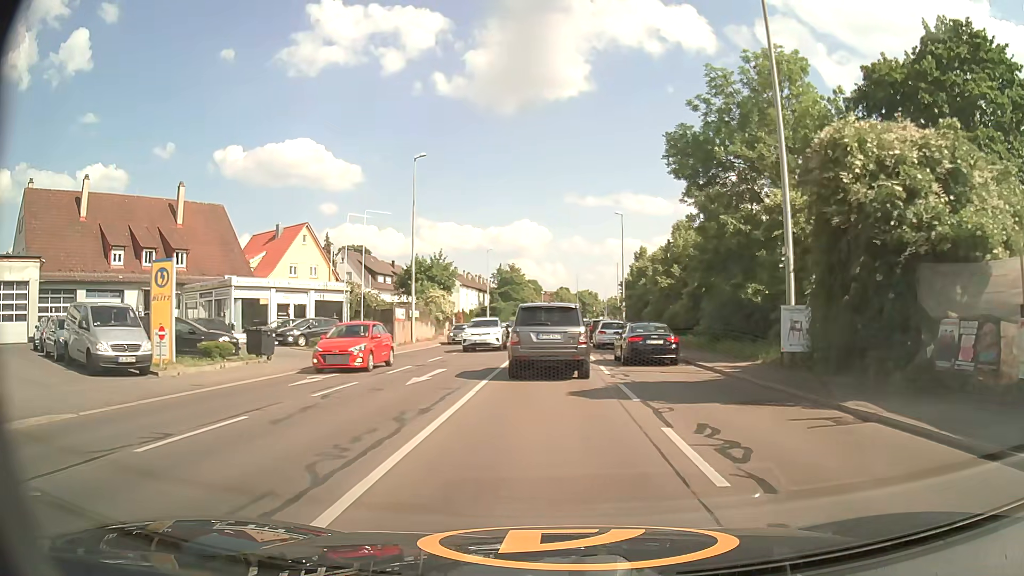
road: primary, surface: asphalt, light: Day
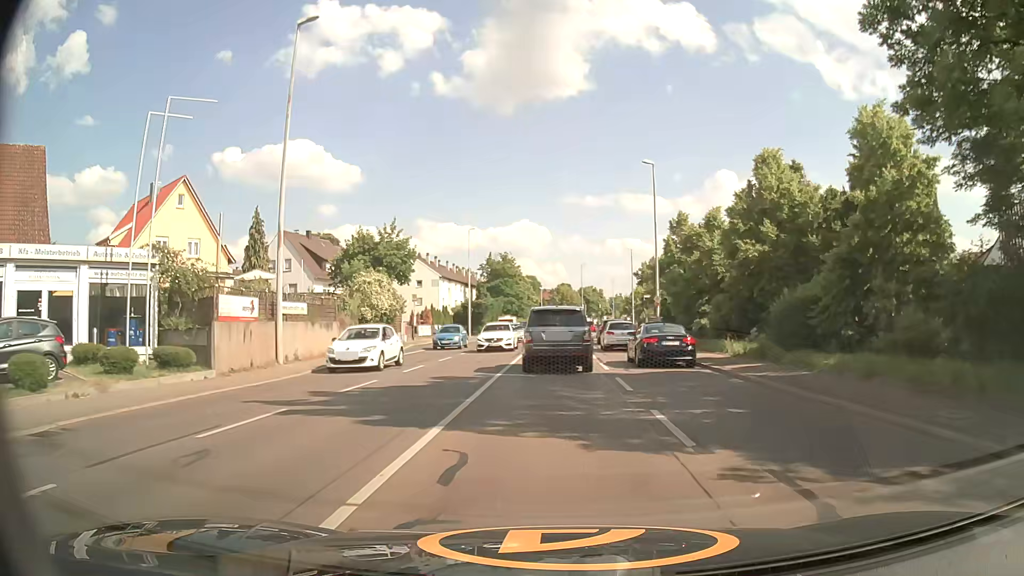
(+0.2, +22.9) m; 0°
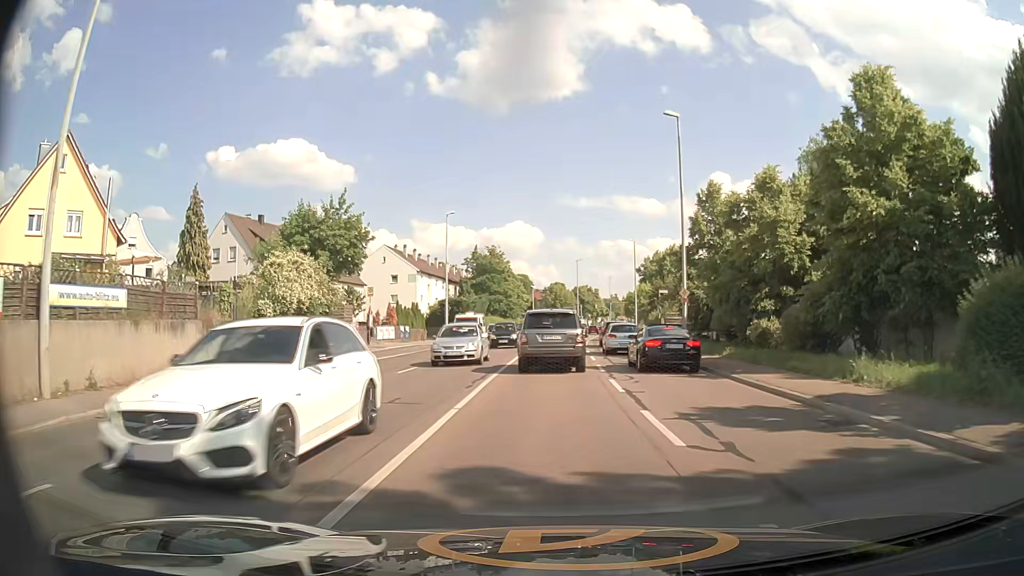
(+0.1, +12.1) m; +1°
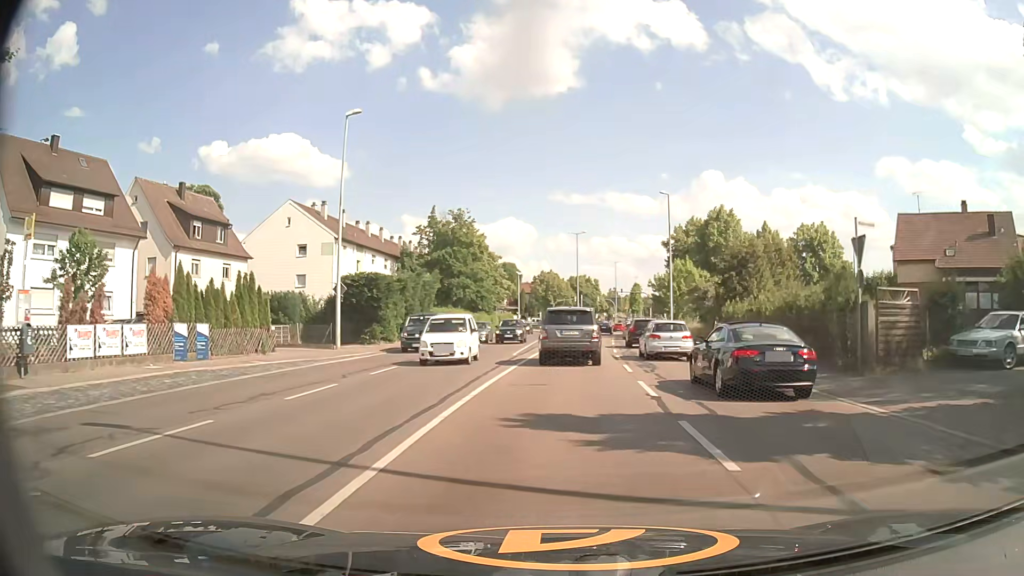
(+0.1, +32.4) m; 0°
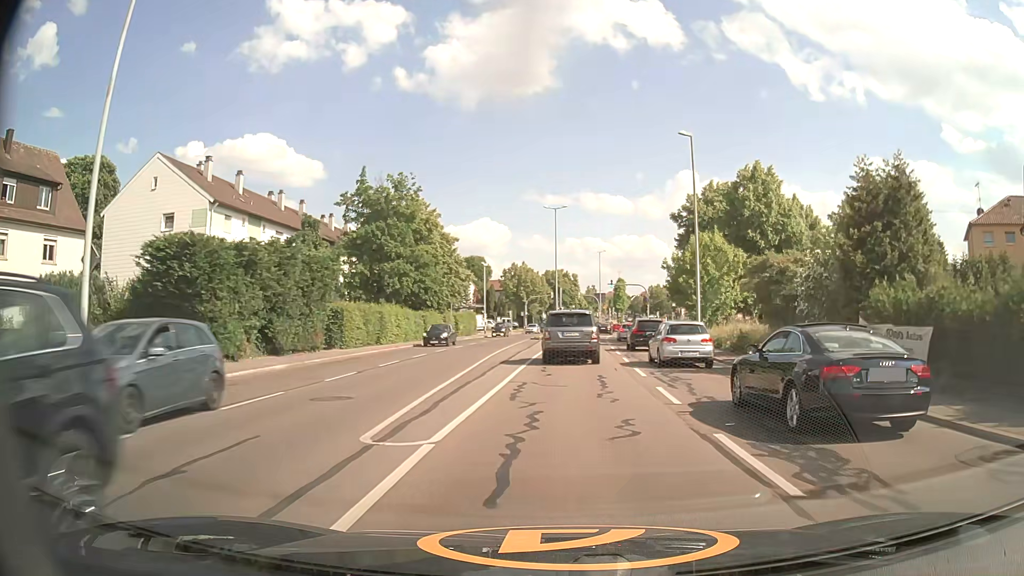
(+0.3, +19.5) m; +2°
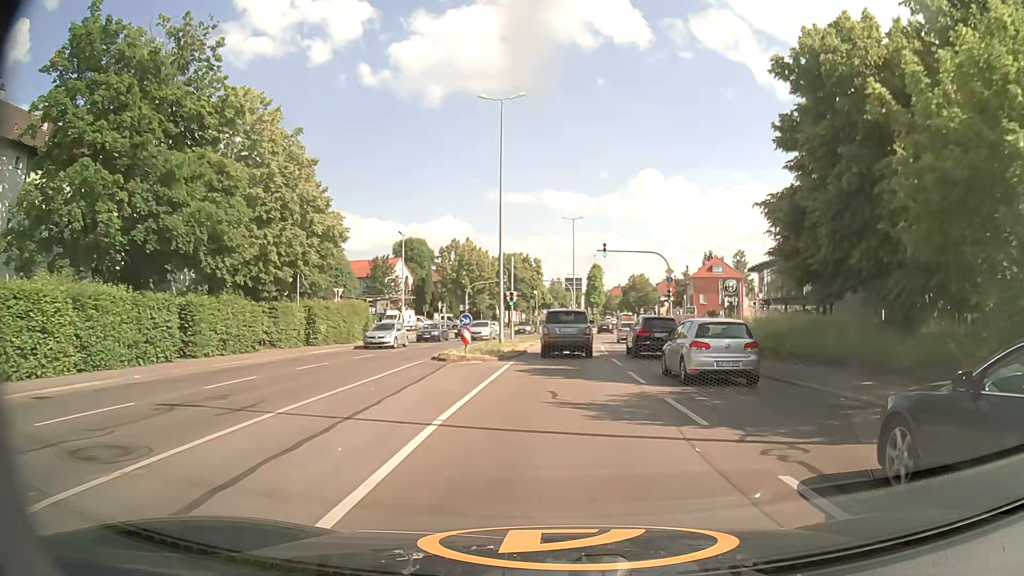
(+1.0, +33.4) m; +3°
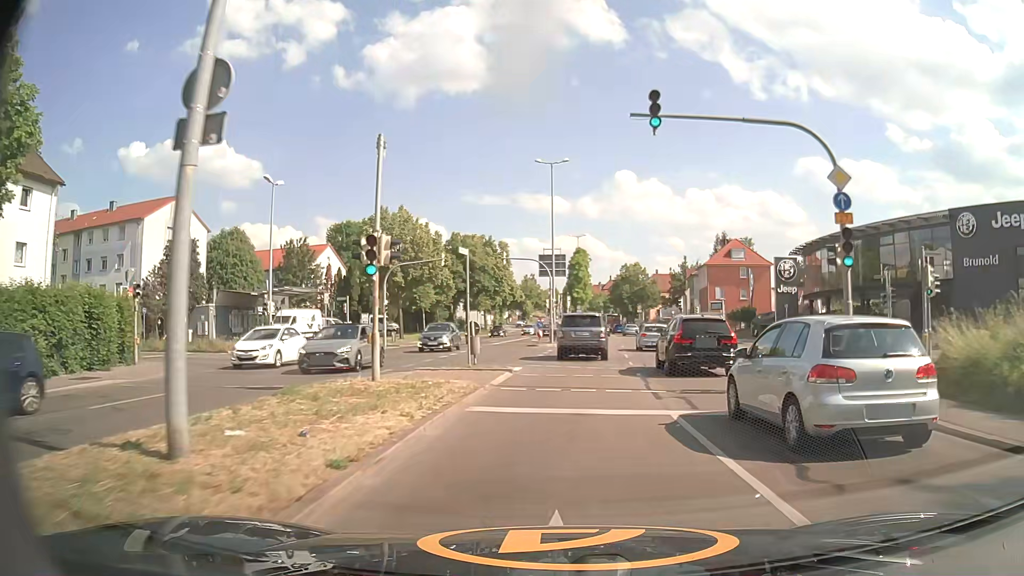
(+0.5, +27.7) m; +2°
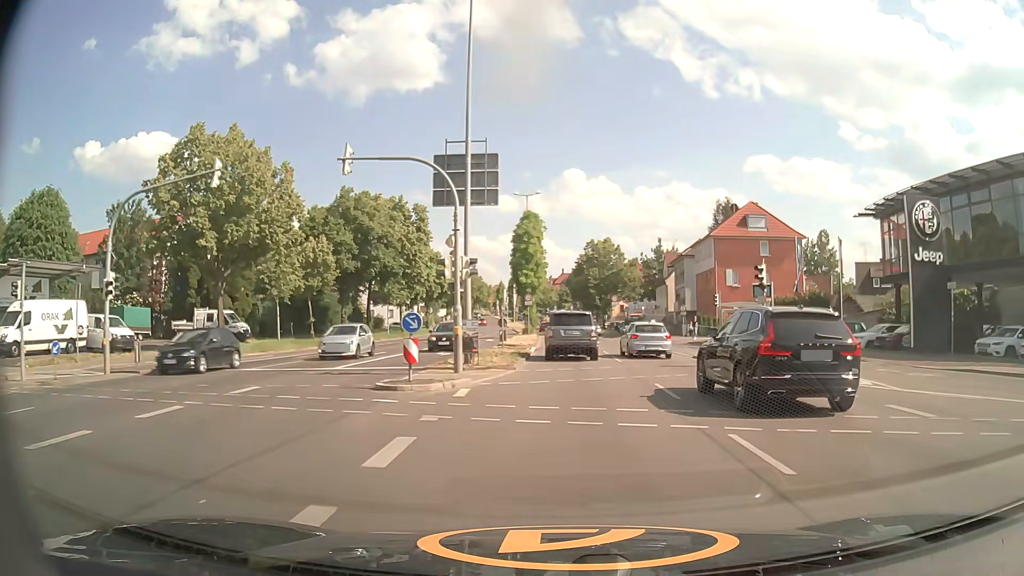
(+1.0, +28.1) m; +4°
(0, +10) (0, +20) (+1, +30) (+1, +40) (+1, +50) (+1, +60) (0, +70) (0, +80) (0, +90) (-1, +100) m
